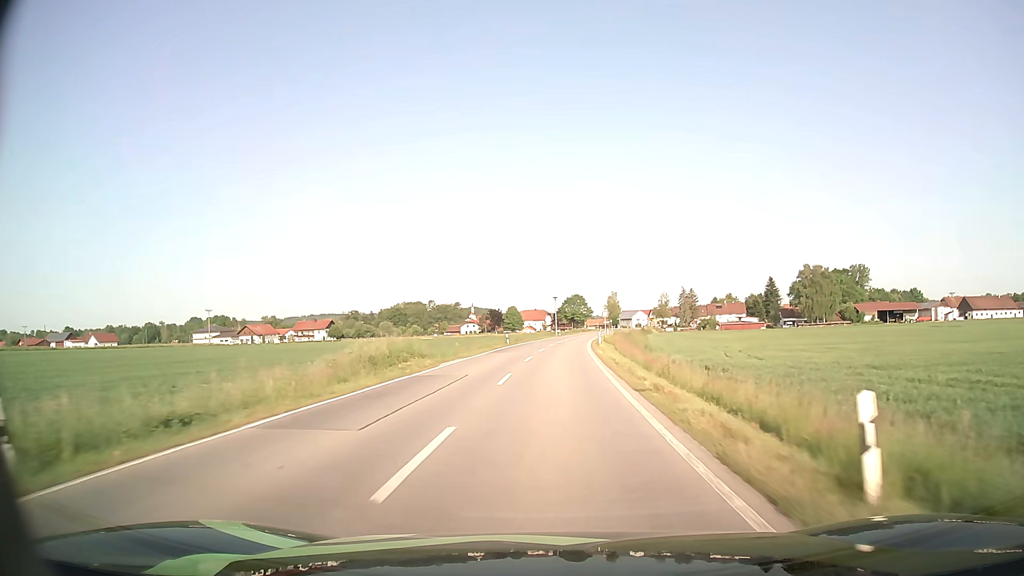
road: secondary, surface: asphalt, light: Day
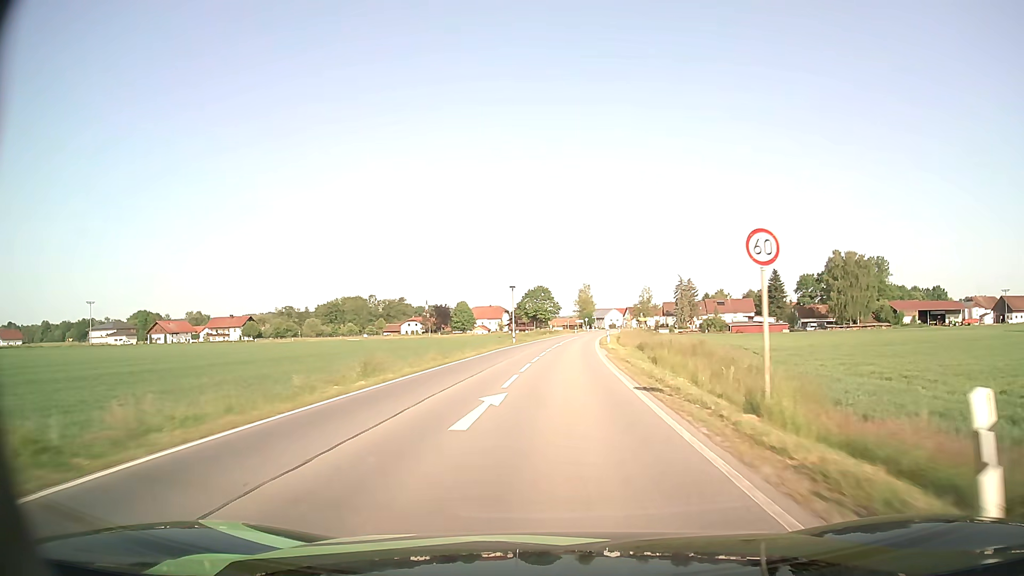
(+1.2, +51.6) m; +3°
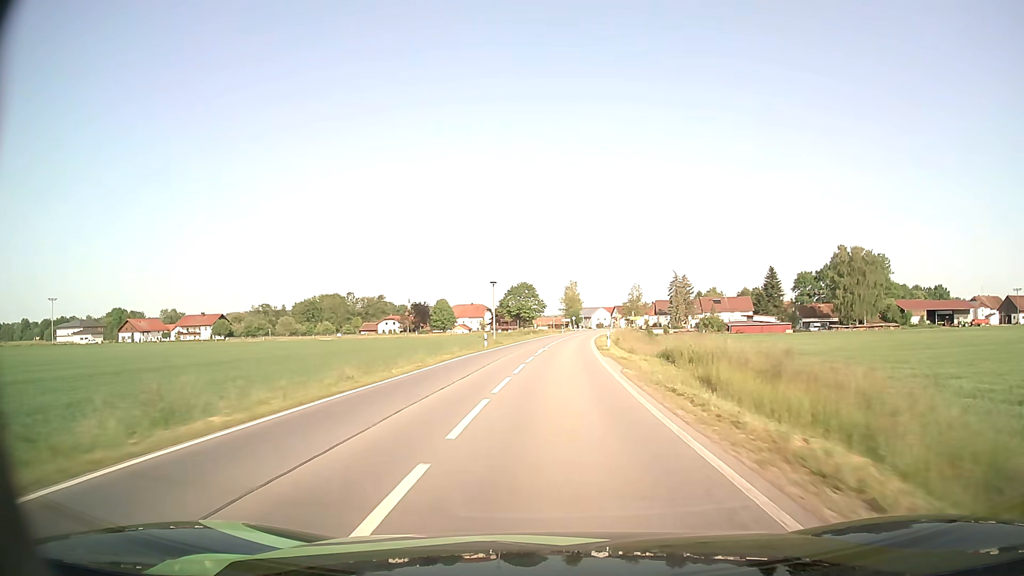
(+0.1, +12.4) m; +1°
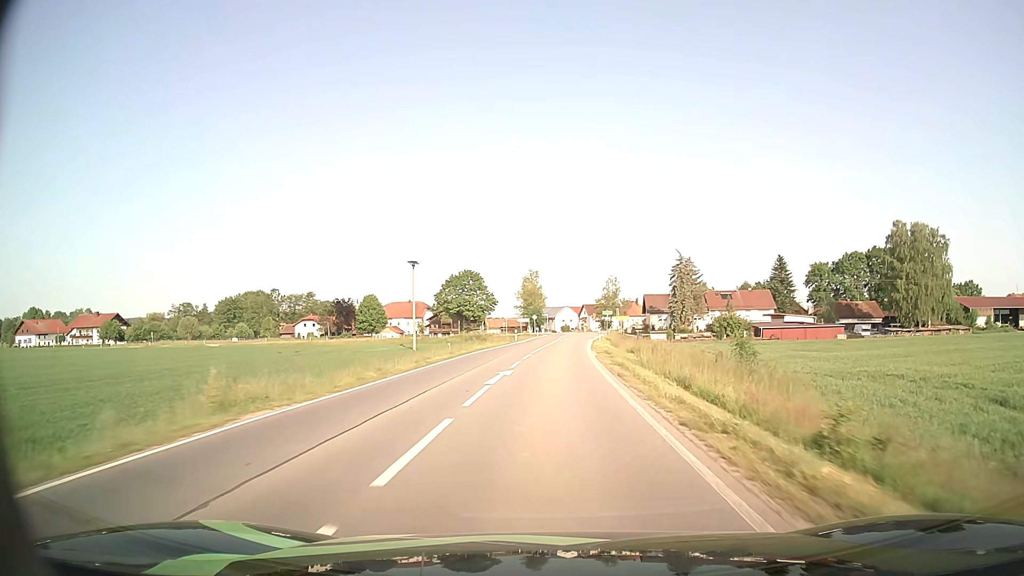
(+1.6, +46.7) m; +3°
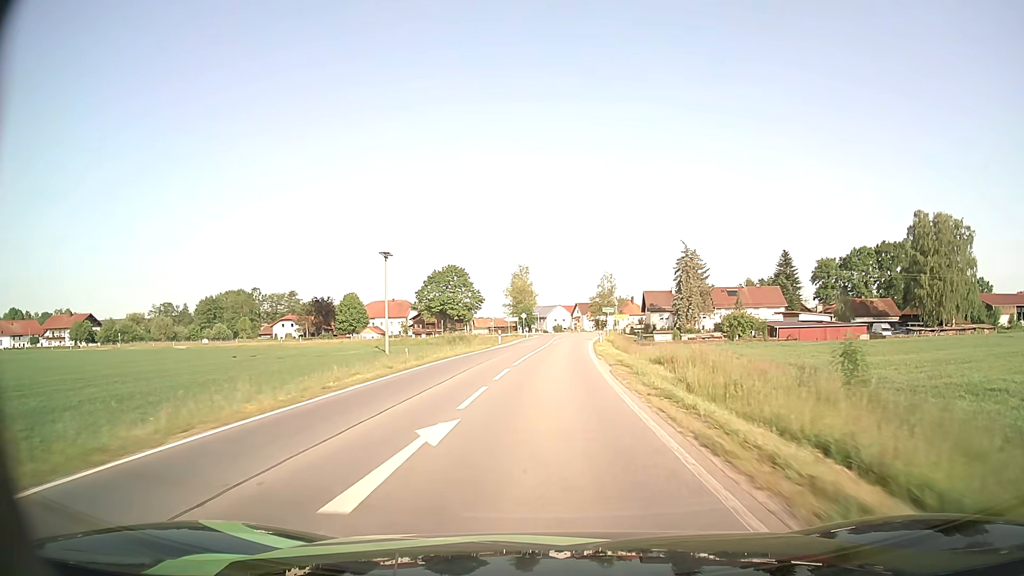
(+0.1, +11.0) m; +1°
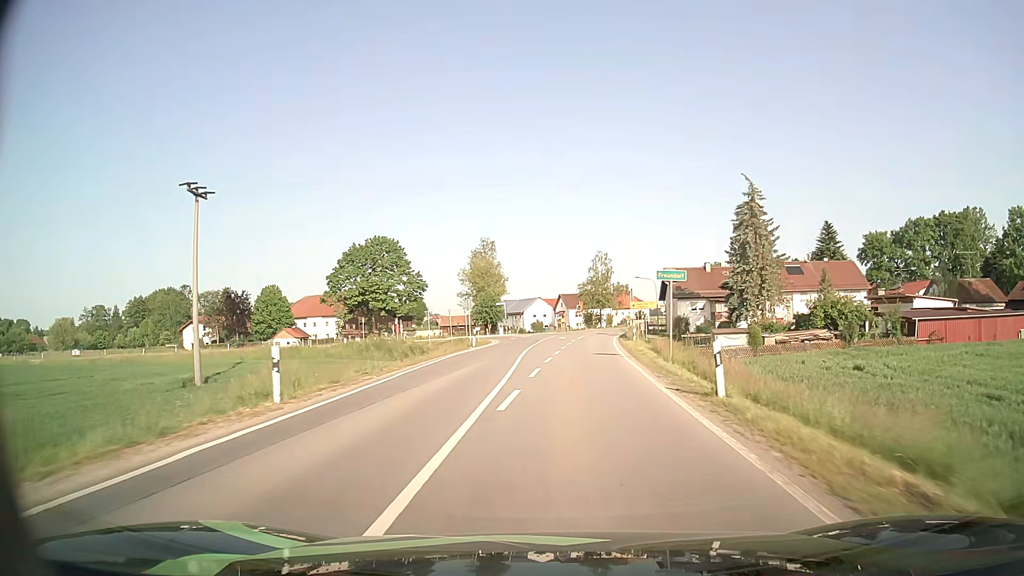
(+0.8, +41.3) m; +2°
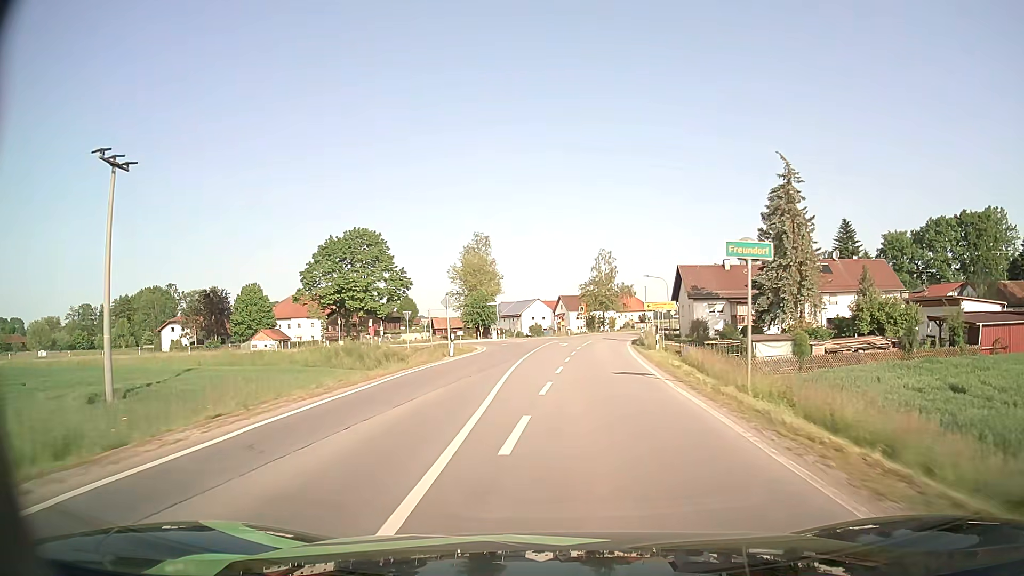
(0.0, +9.2) m; 0°
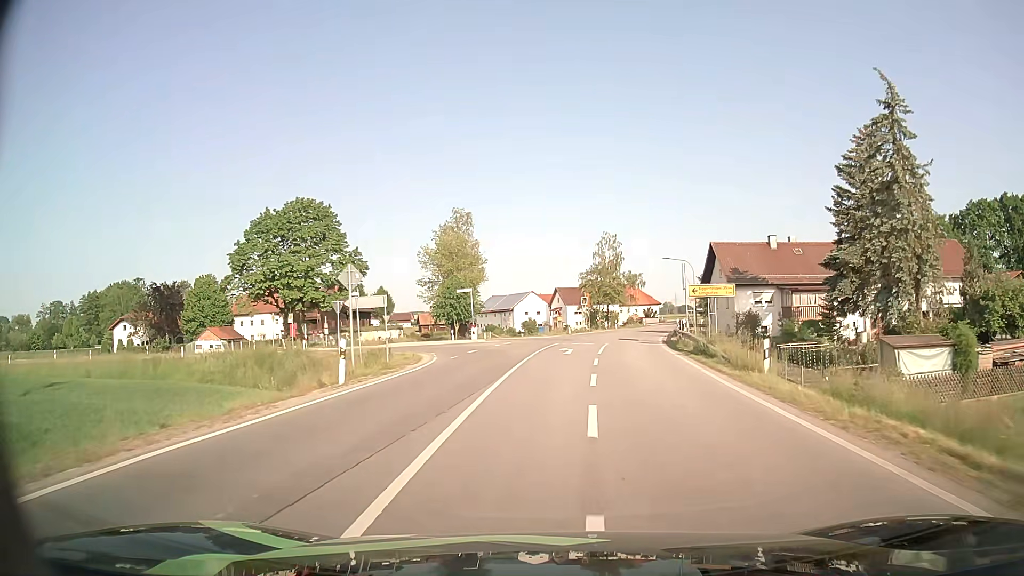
(0.0, +17.0) m; 0°
